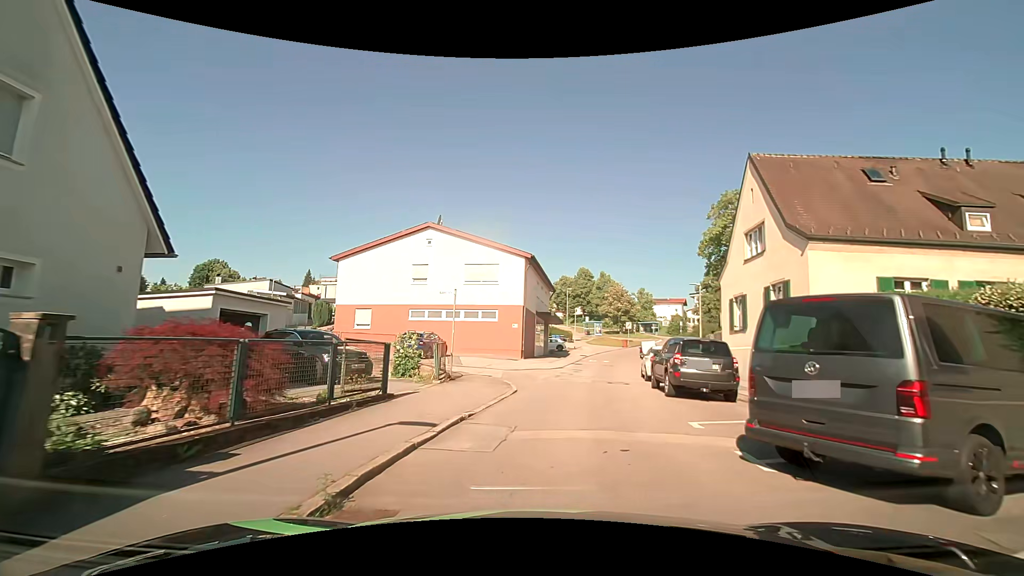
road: tertiary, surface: asphalt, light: Day
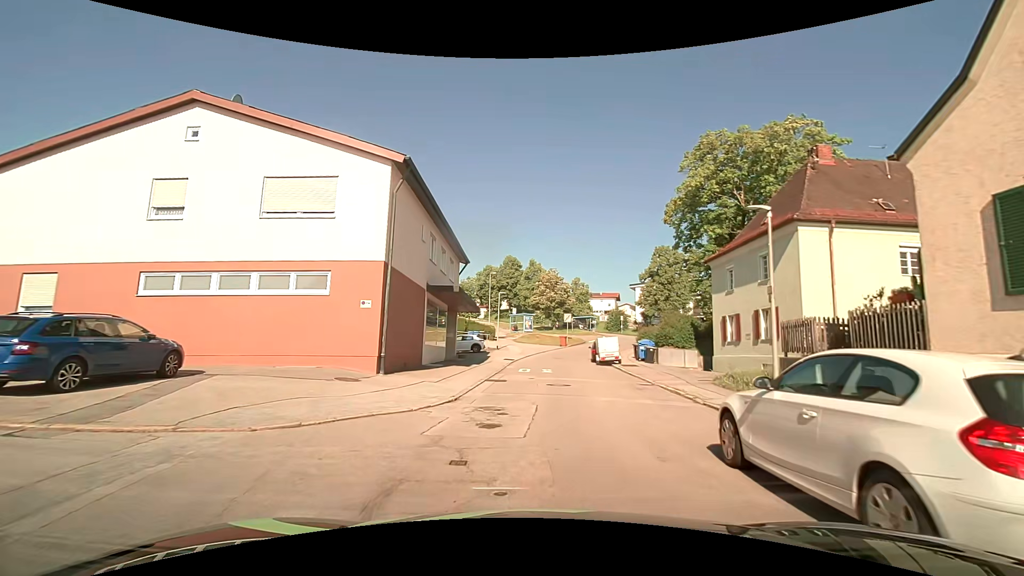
(+1.6, +17.2) m; +9°
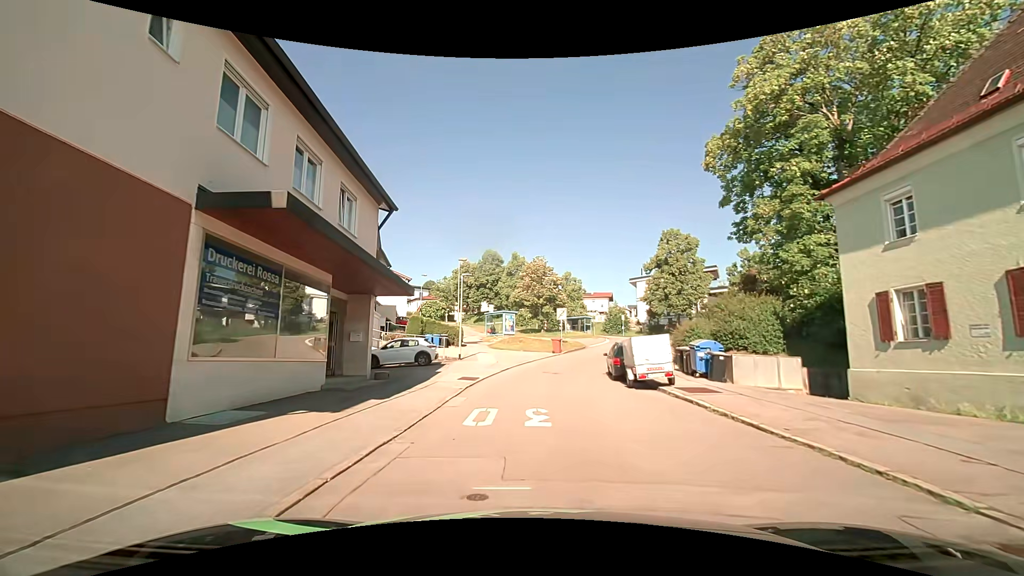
(+0.2, +14.5) m; 0°
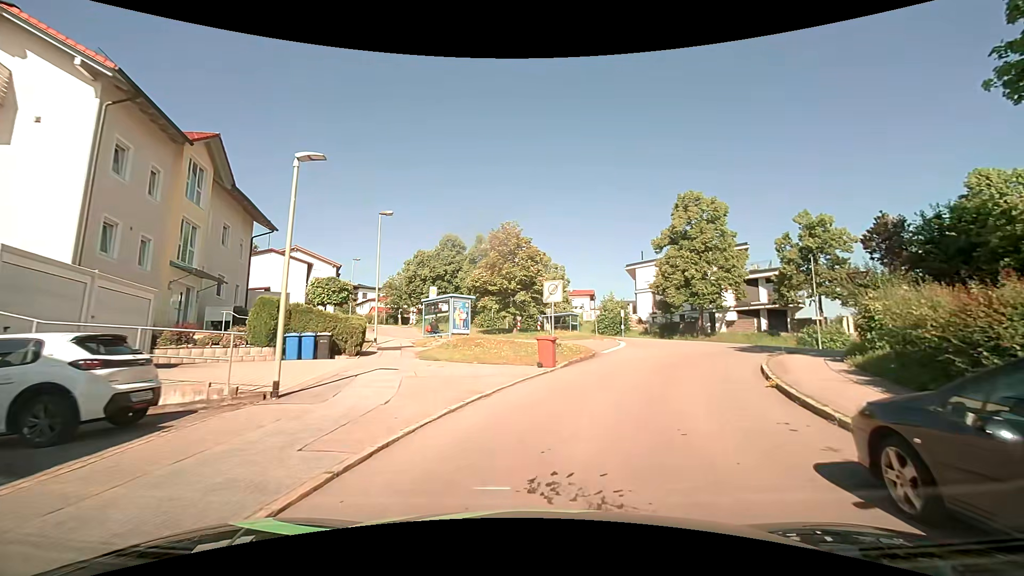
(+0.5, +18.6) m; +4°
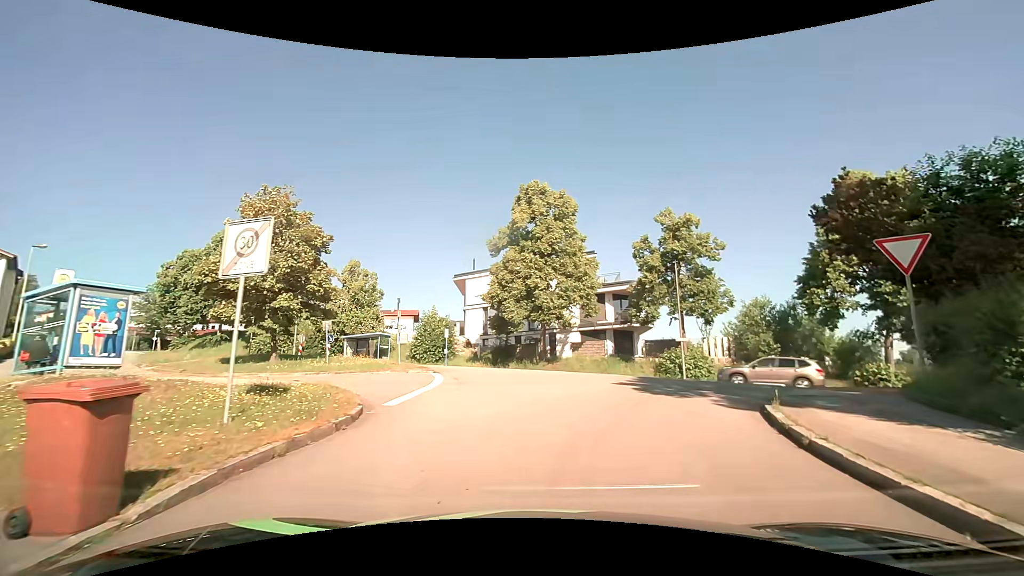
(+2.0, +12.5) m; +20°
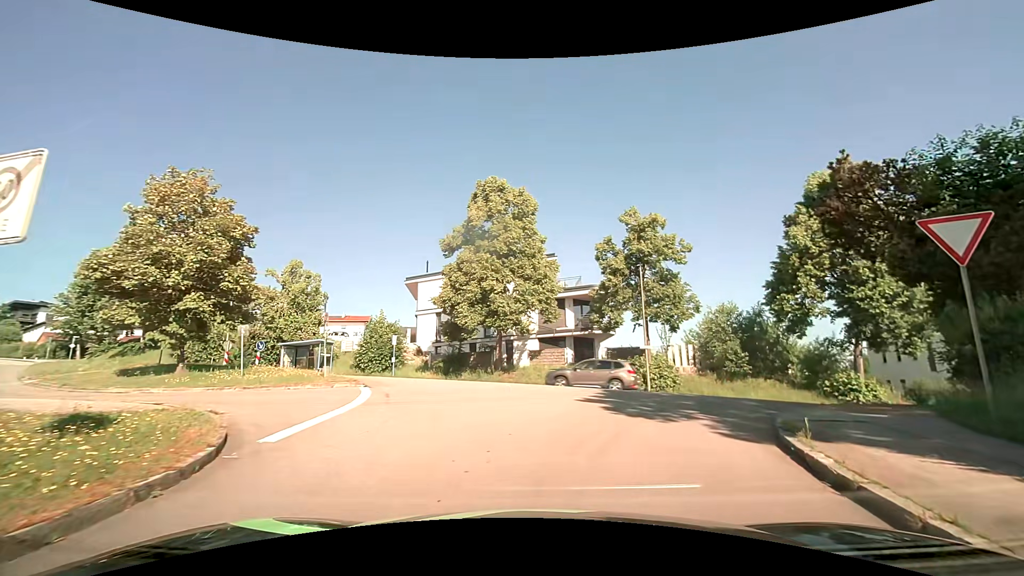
(+0.1, +2.7) m; +5°
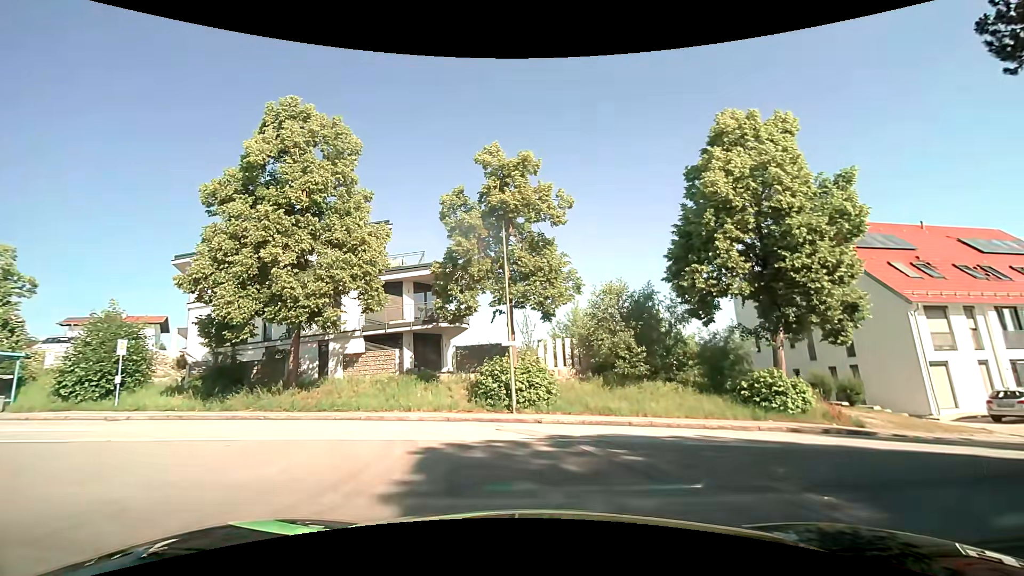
(+1.5, +9.9) m; +17°
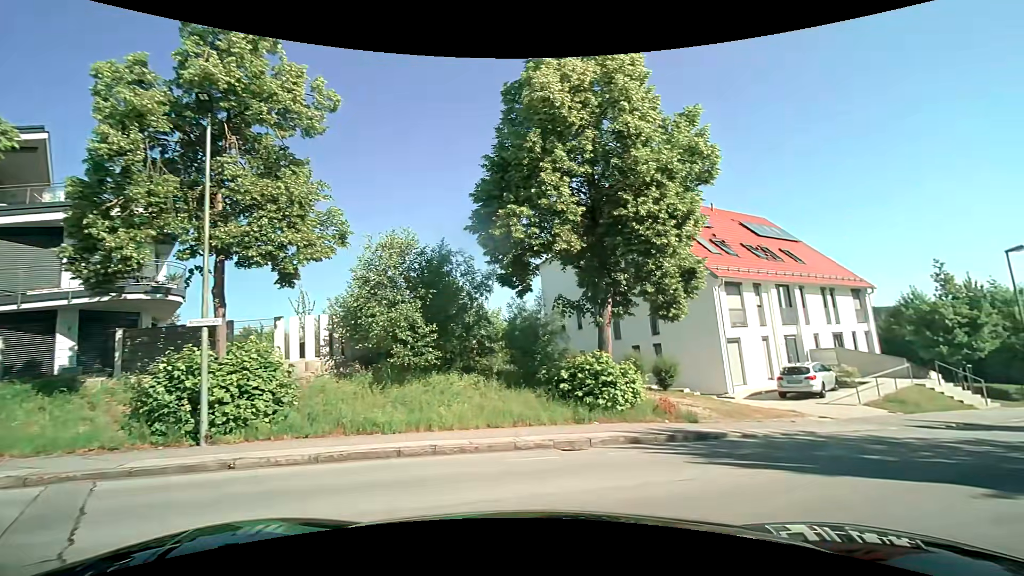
(+1.1, +7.0) m; +22°
(+5, +8) (+13, +13) (+22, +18) (+30, +24) (+38, +30) (+46, +36) (+54, +43) (+61, +49) (+69, +56) (+77, +62) m
